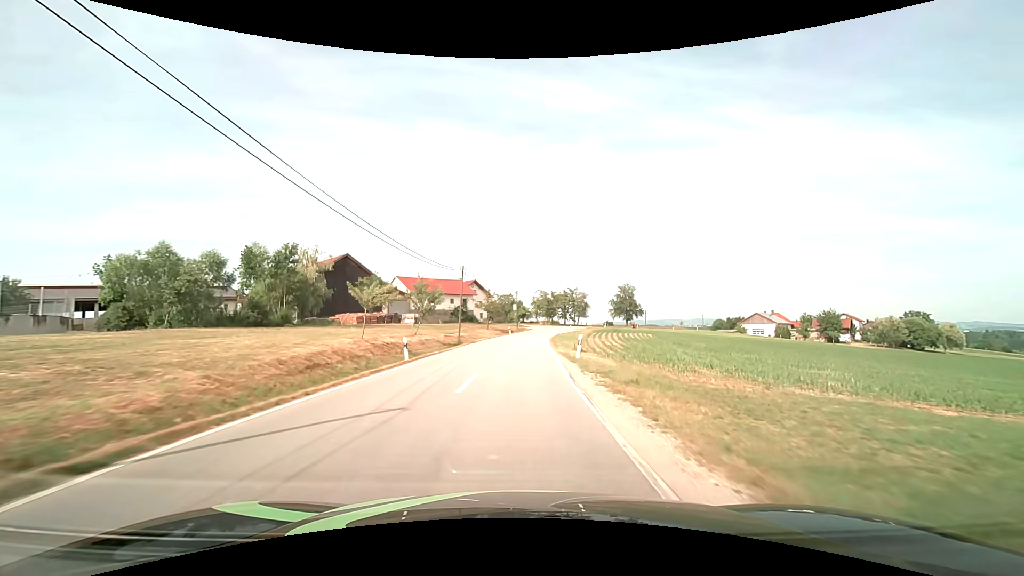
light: Day
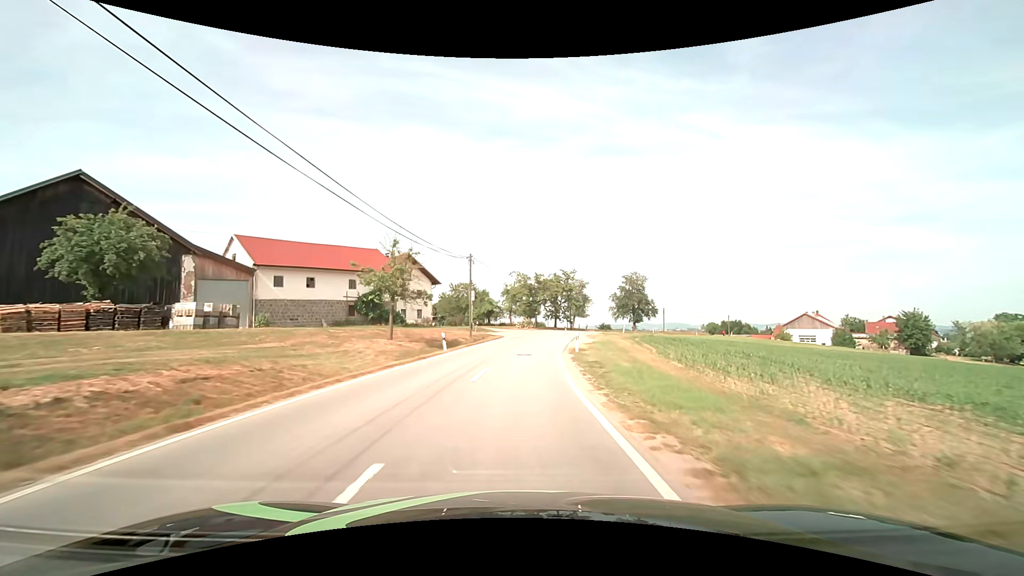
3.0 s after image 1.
(+1.3, +45.2) m; +3°
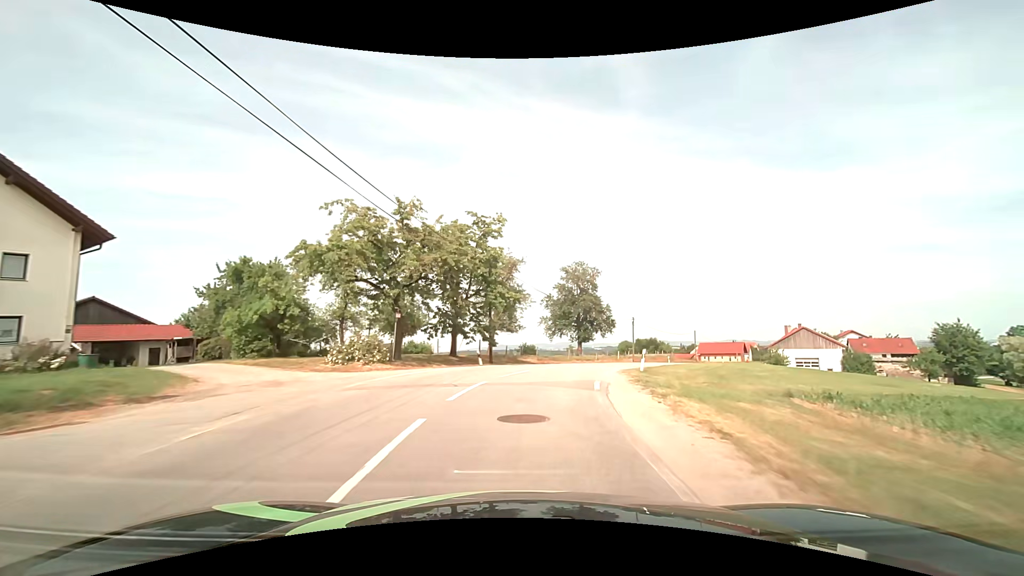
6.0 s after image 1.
(+3.1, +45.1) m; +11°
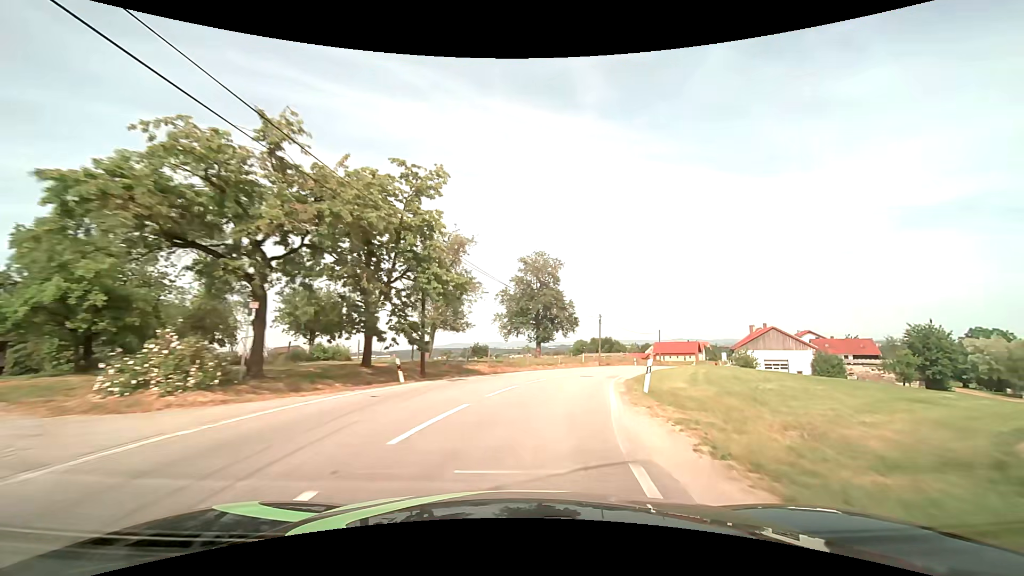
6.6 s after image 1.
(+0.3, +8.9) m; +5°
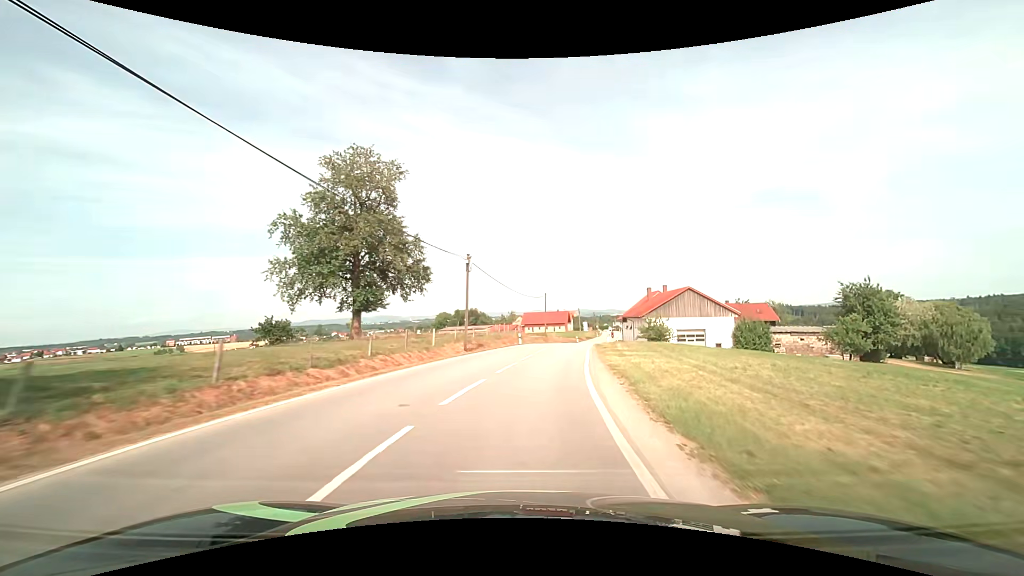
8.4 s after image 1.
(+4.0, +26.9) m; +15°
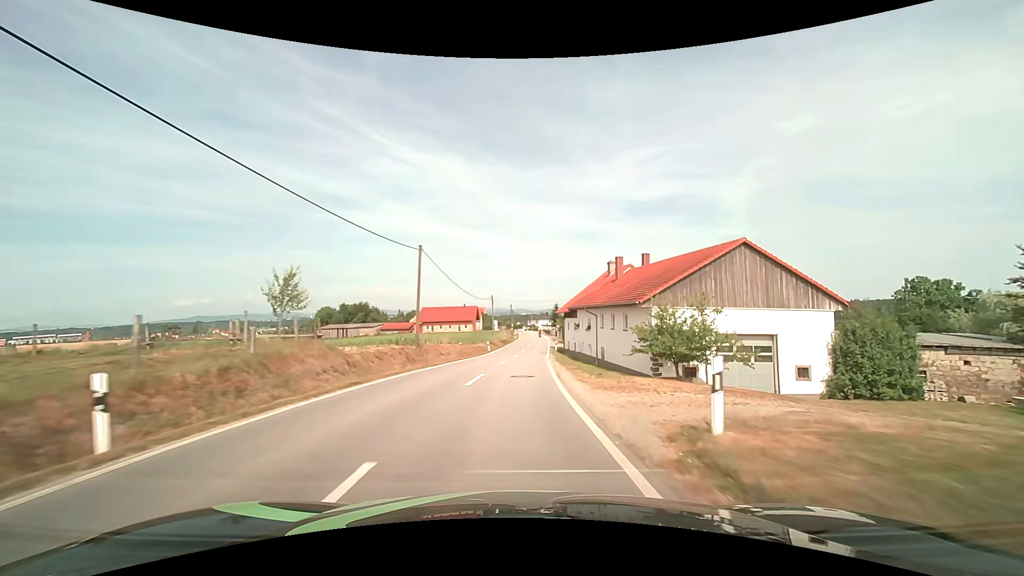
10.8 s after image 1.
(+4.0, +37.2) m; +11°
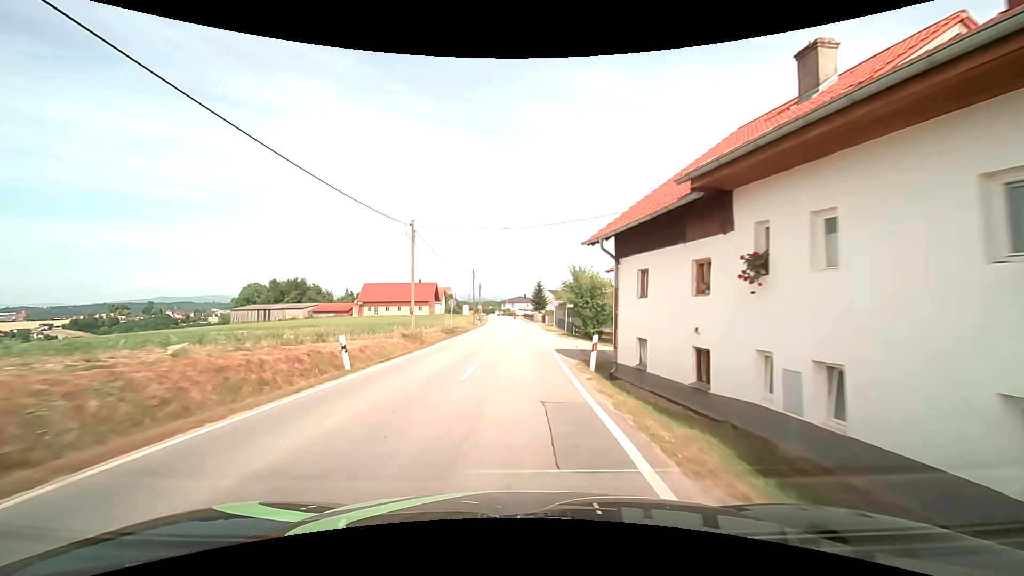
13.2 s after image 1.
(+1.0, +37.7) m; +3°
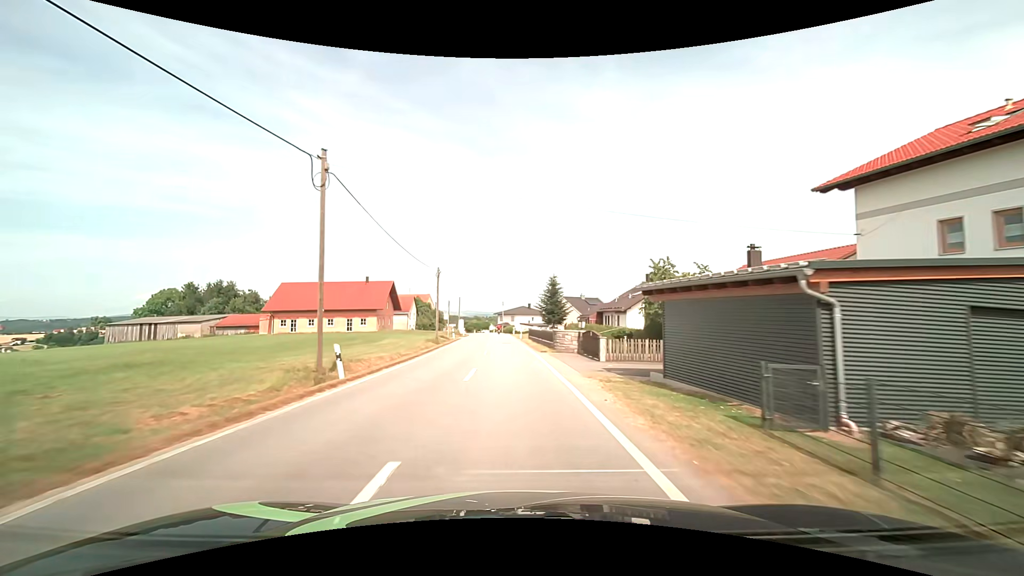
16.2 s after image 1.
(+0.5, +46.0) m; 0°
(0, +10) (0, +20) (-1, +30) (-1, +40) (-1, +50) (-2, +60) (-2, +70) (-3, +80) (-5, +90) (-7, +100) m
